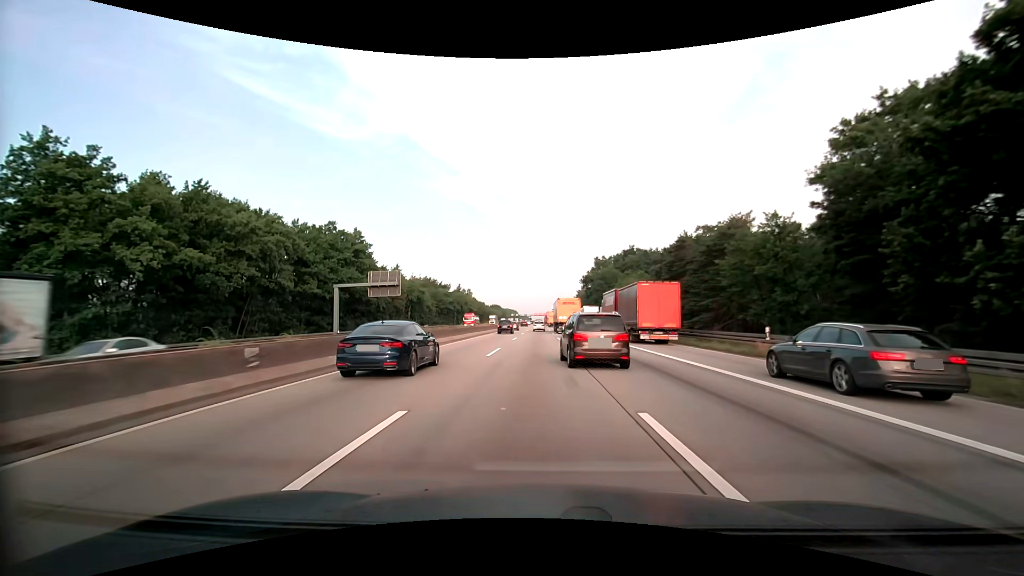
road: motorway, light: Day
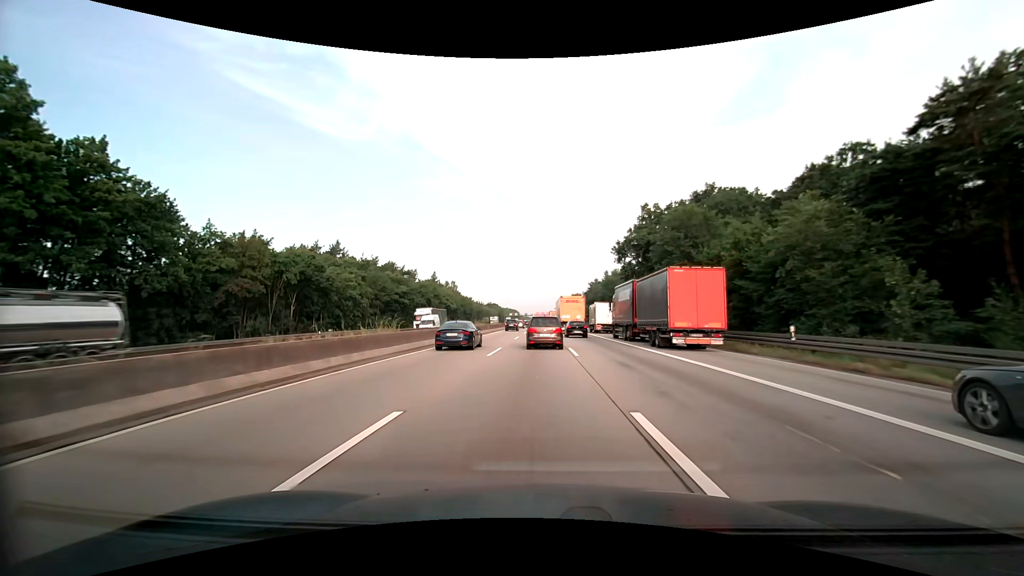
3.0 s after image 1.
(-0.2, +54.4) m; 0°
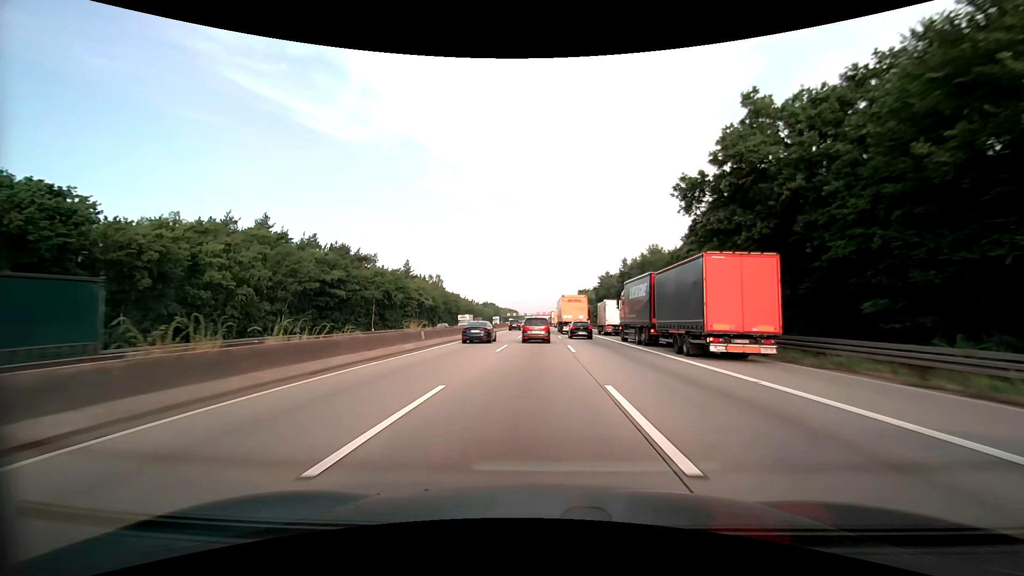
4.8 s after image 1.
(0.0, +33.2) m; 0°
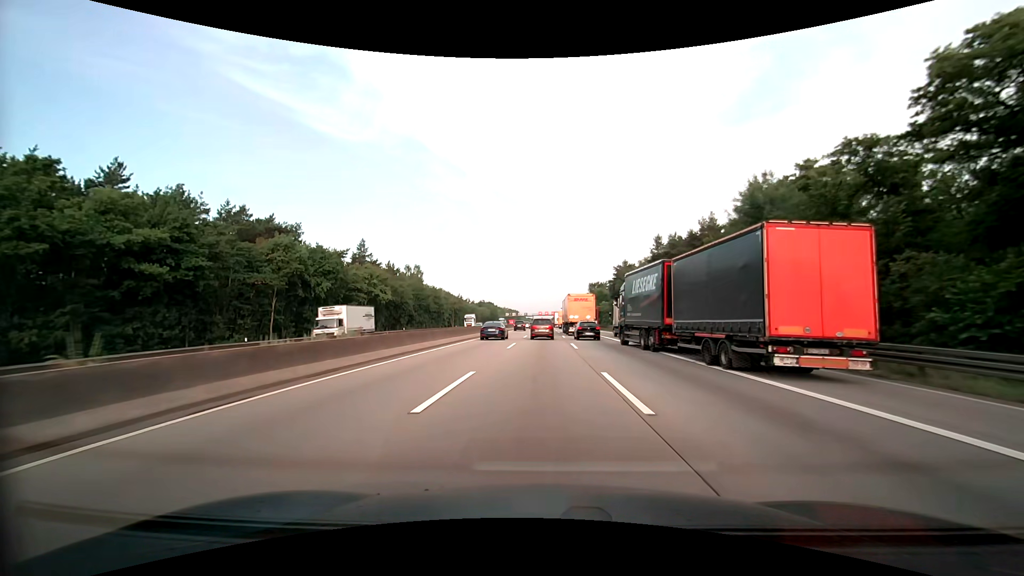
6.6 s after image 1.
(-0.1, +33.3) m; 0°
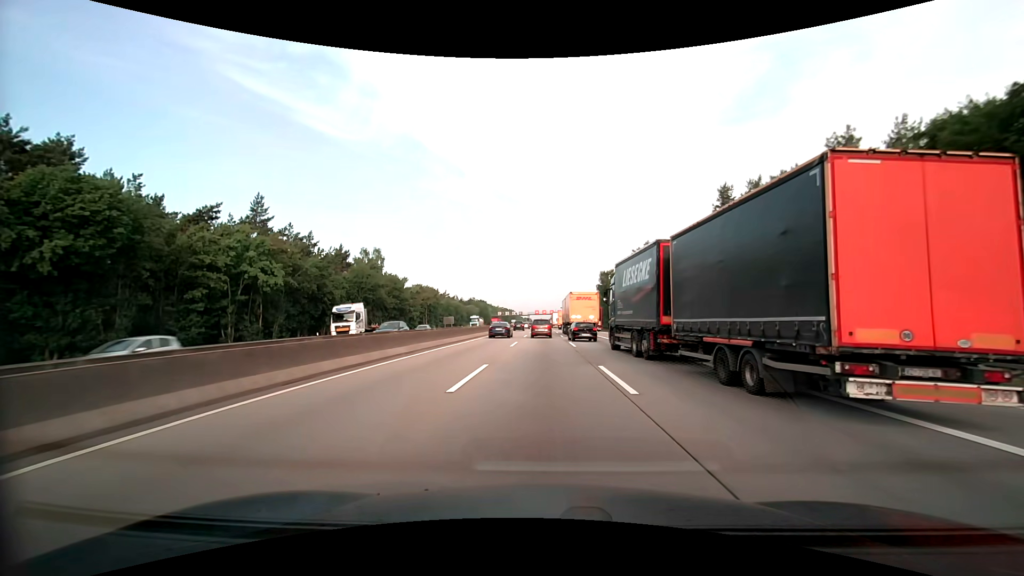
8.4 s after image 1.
(-0.1, +33.9) m; 0°
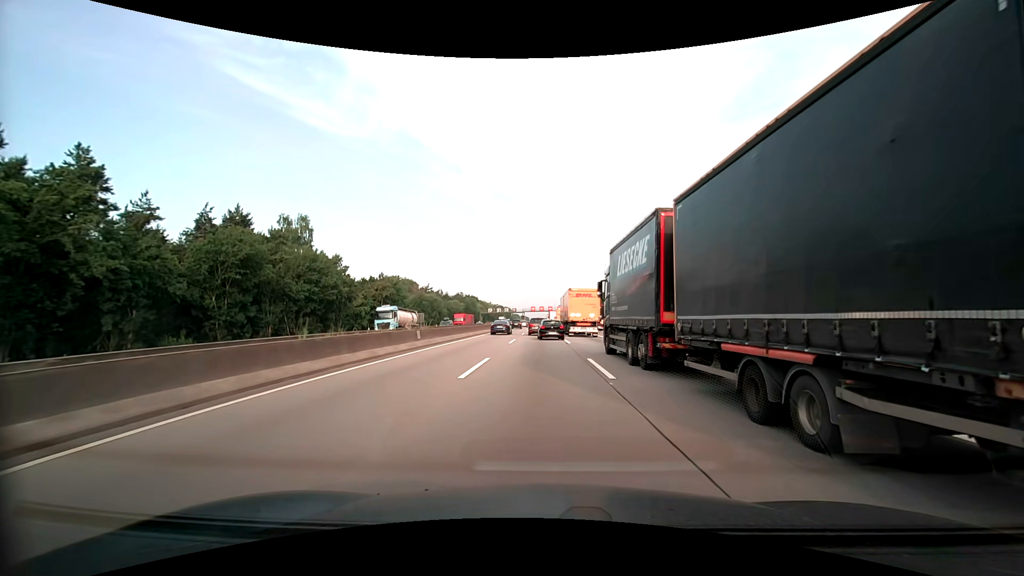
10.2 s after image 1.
(+0.2, +34.1) m; 0°
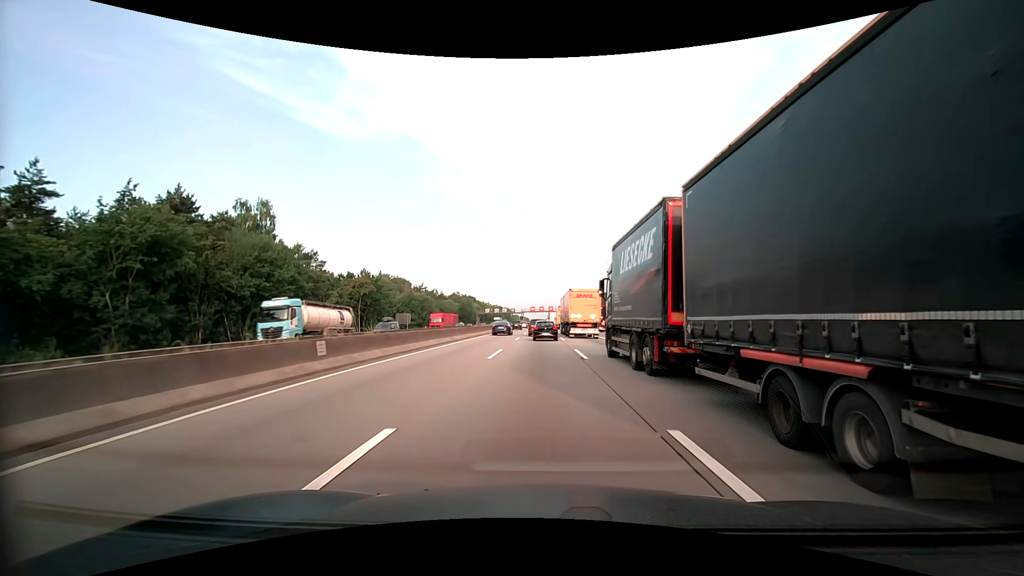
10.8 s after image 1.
(0.0, +11.4) m; 0°
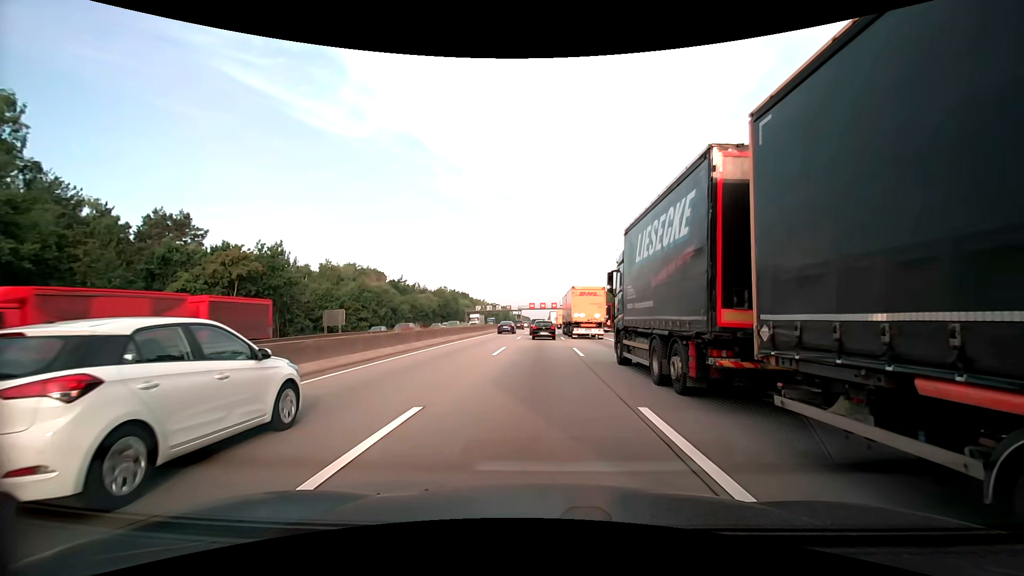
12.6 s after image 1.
(-0.1, +34.6) m; 0°
(0, +10) (0, +20) (0, +30) (0, +40) (0, +50) (0, +60) (0, +70) (0, +80) (0, +90) (0, +100) m
